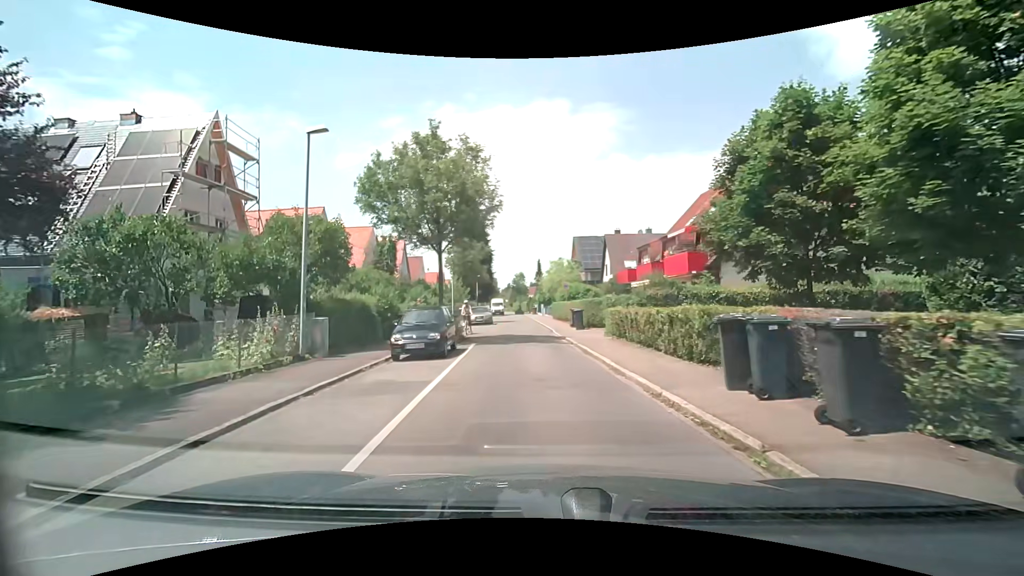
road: residential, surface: asphalt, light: Day
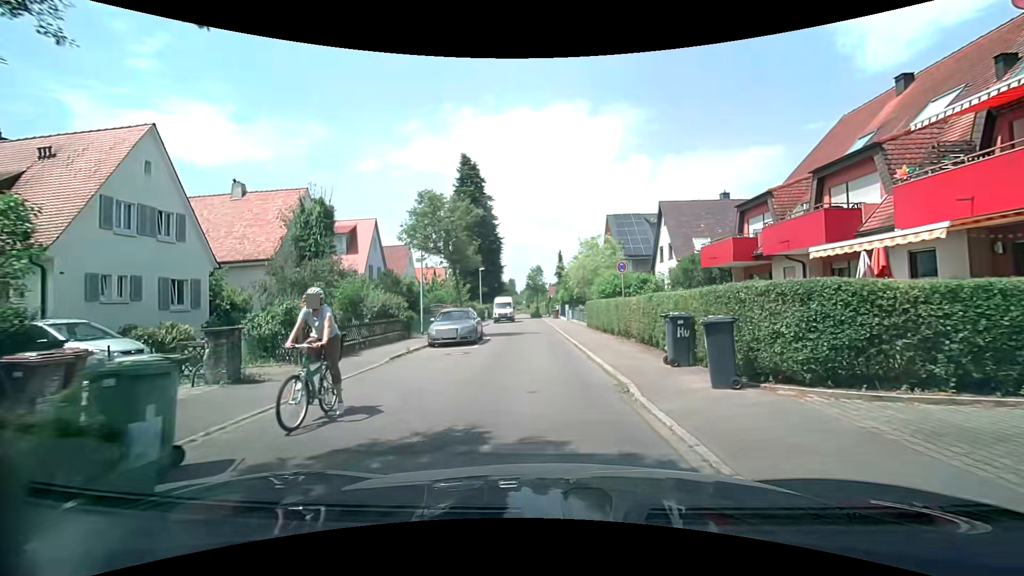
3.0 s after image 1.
(-0.6, +18.0) m; -3°
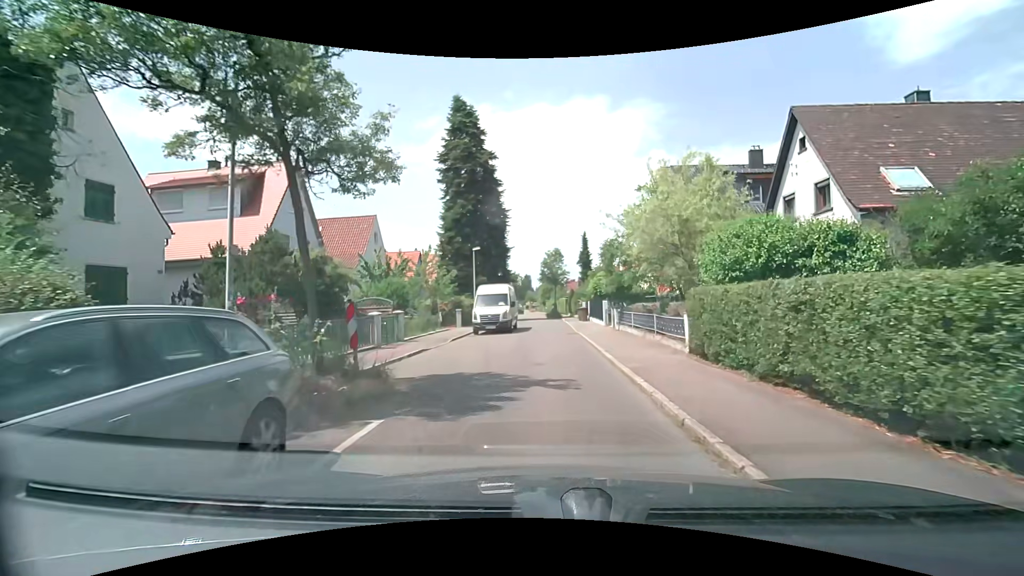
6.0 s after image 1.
(-0.3, +18.0) m; -2°
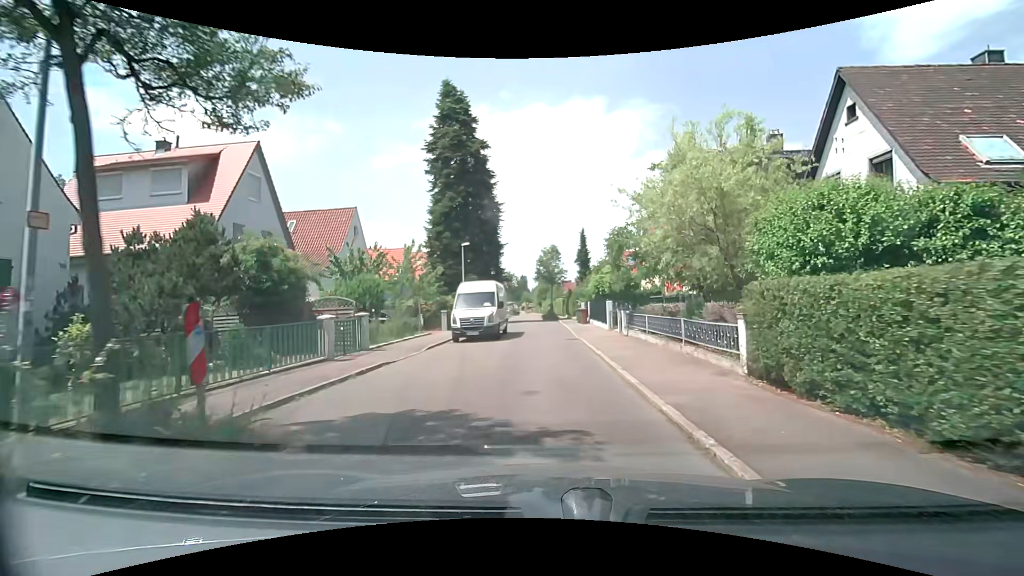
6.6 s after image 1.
(0.0, +3.6) m; 0°
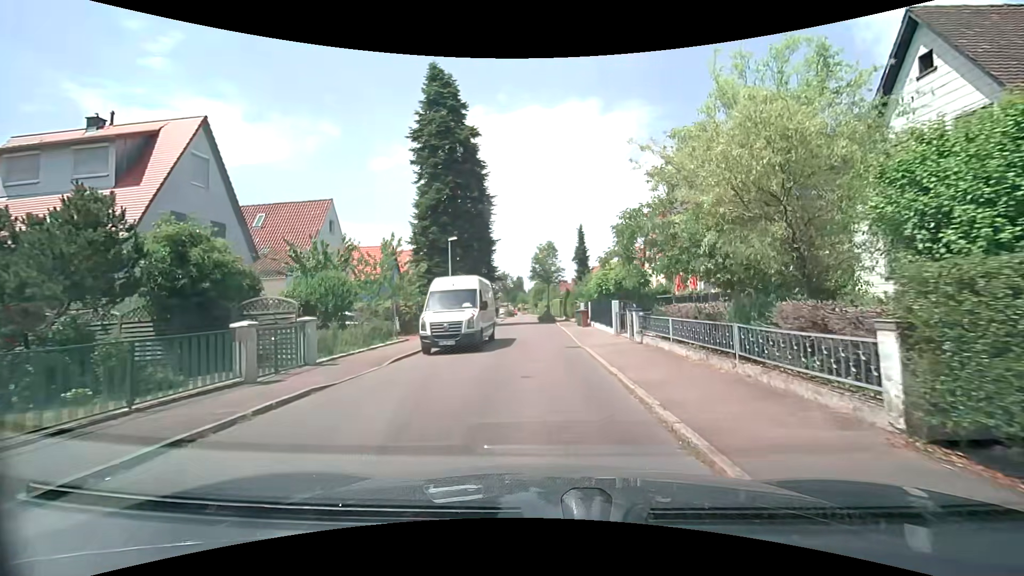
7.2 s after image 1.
(0.0, +3.6) m; +1°
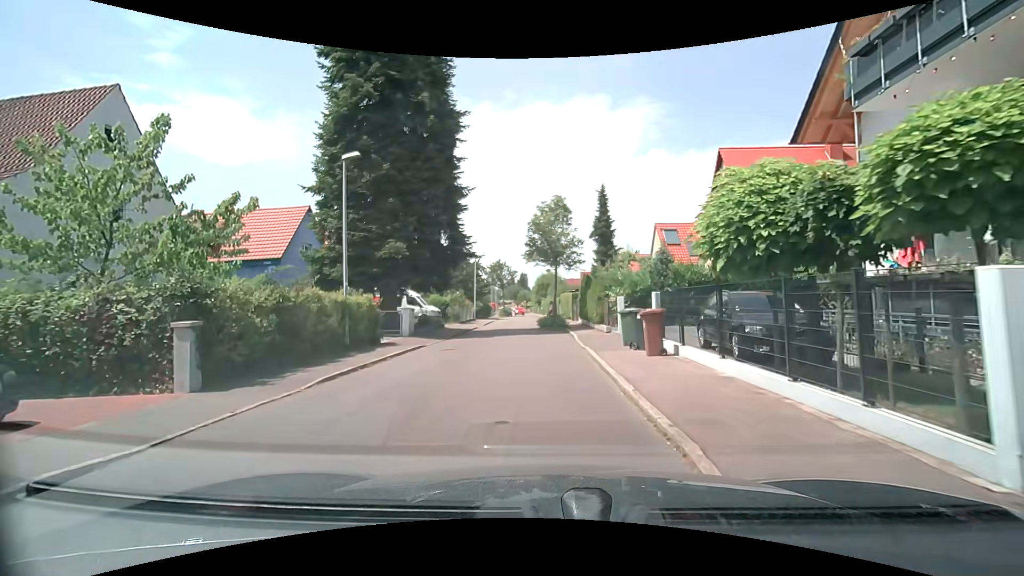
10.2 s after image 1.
(0.0, +18.3) m; 0°
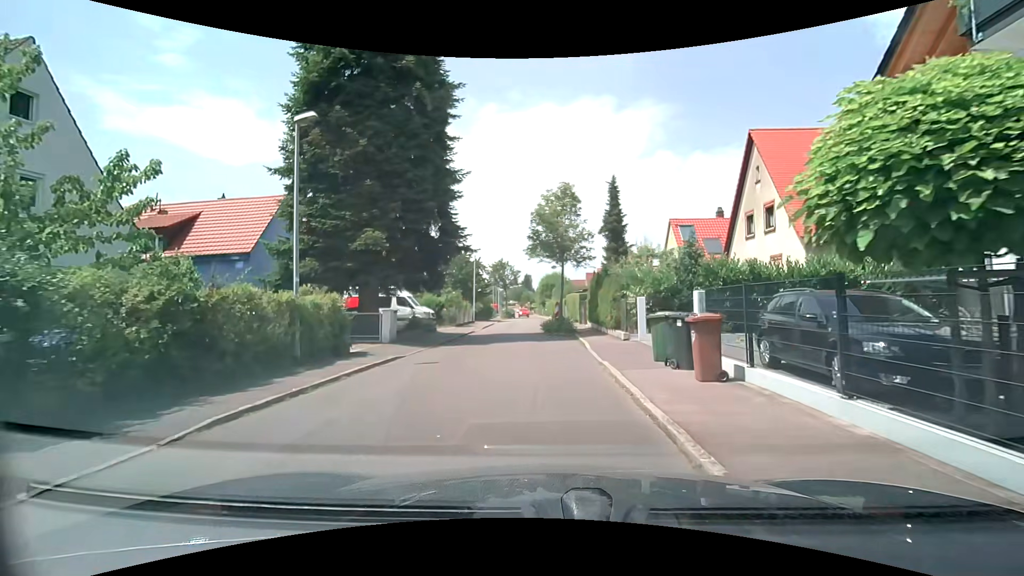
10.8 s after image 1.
(0.0, +3.4) m; -1°
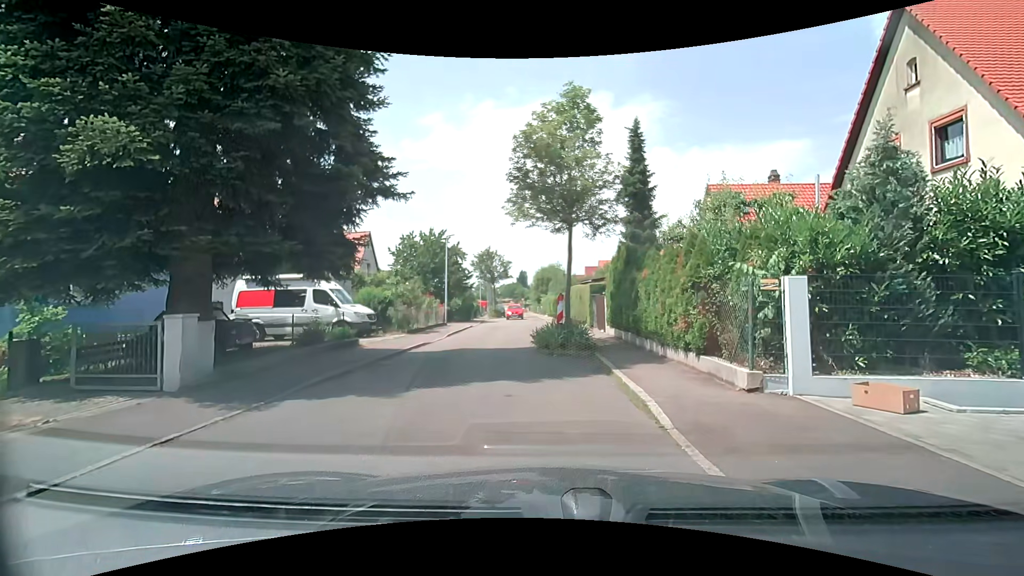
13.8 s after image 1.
(+0.1, +10.3) m; +2°
